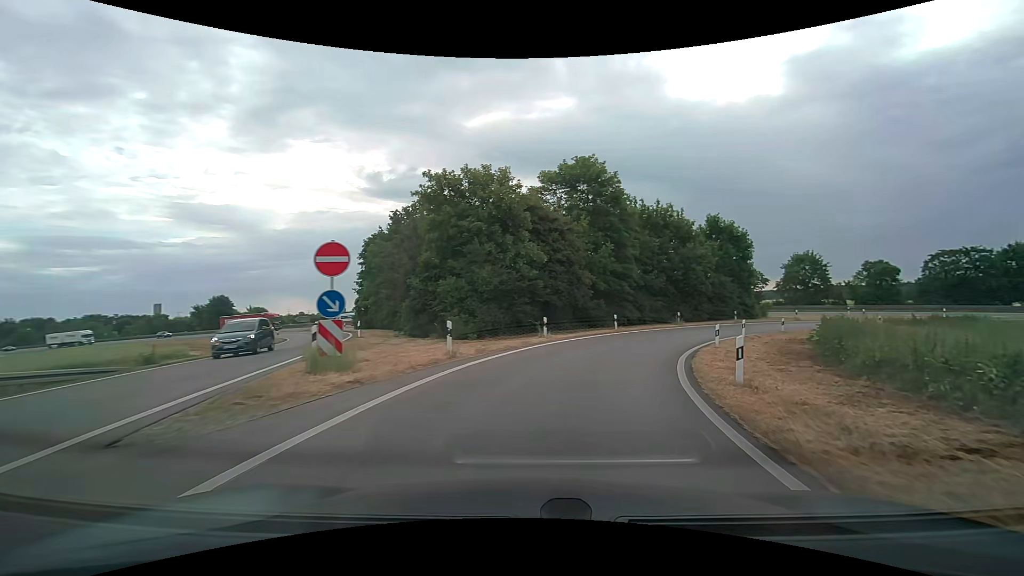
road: trunk_link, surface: asphalt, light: Day
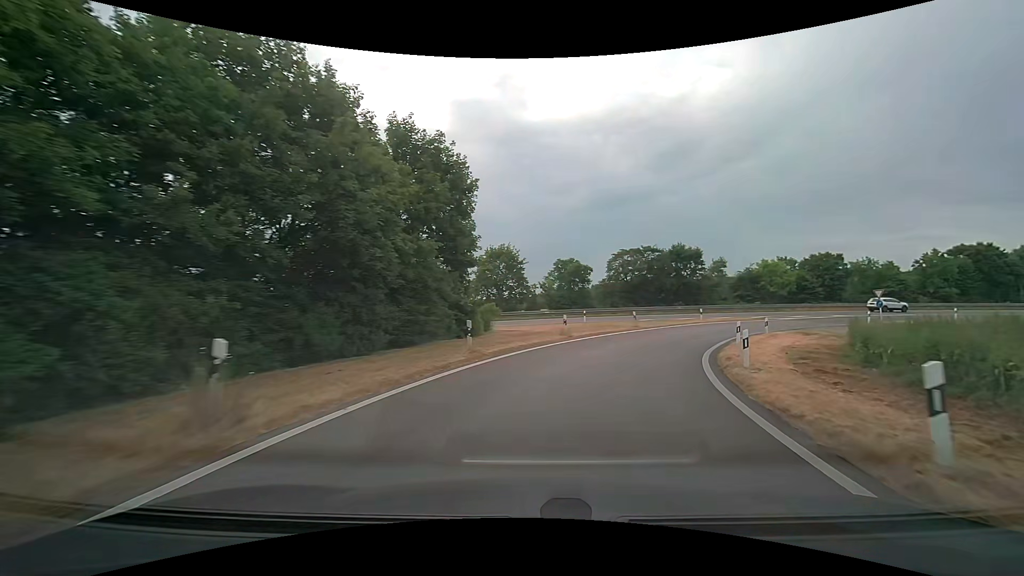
(+9.8, +32.1) m; +35°
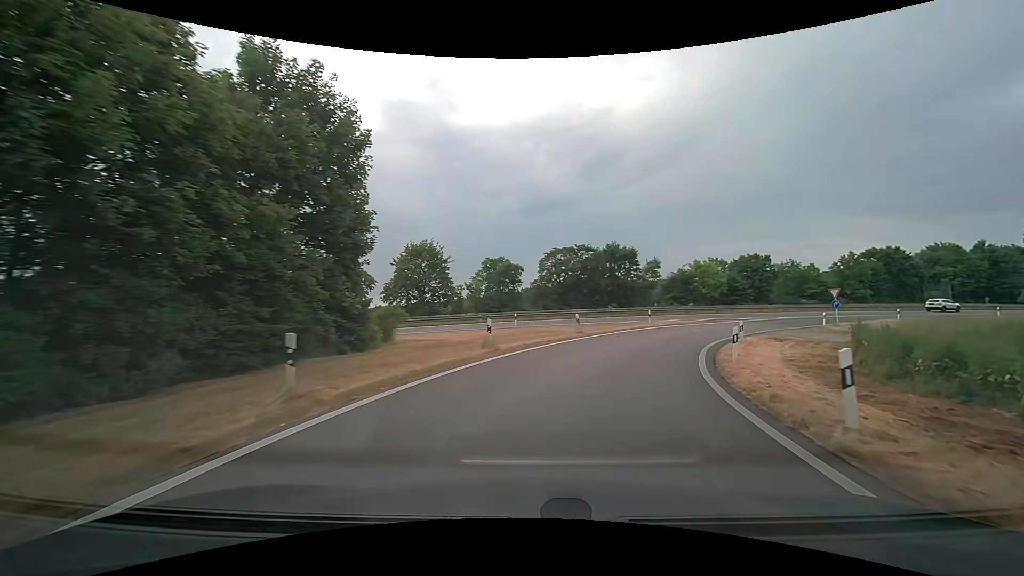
(+0.5, +6.9) m; +8°
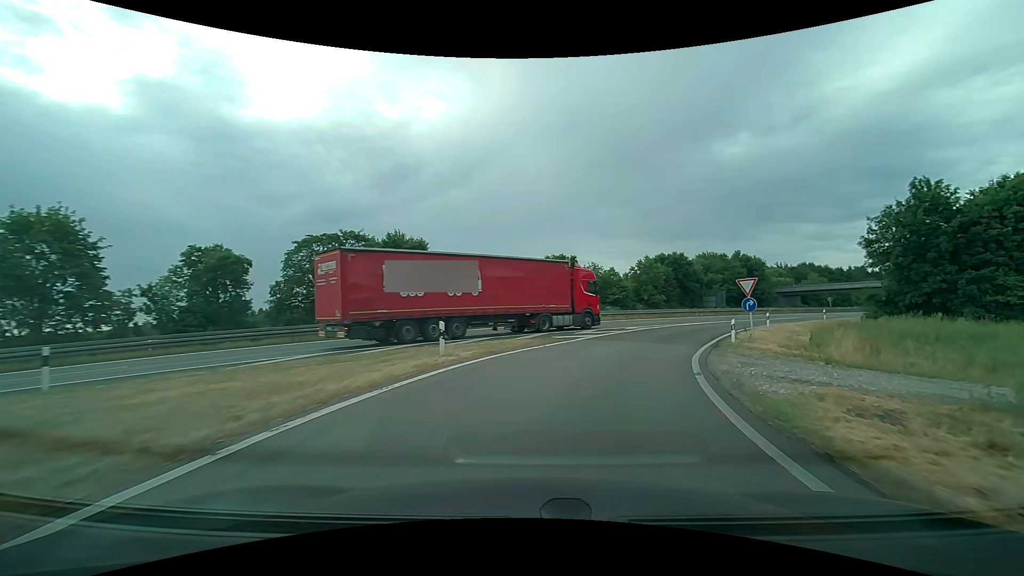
(+4.1, +20.3) m; +23°
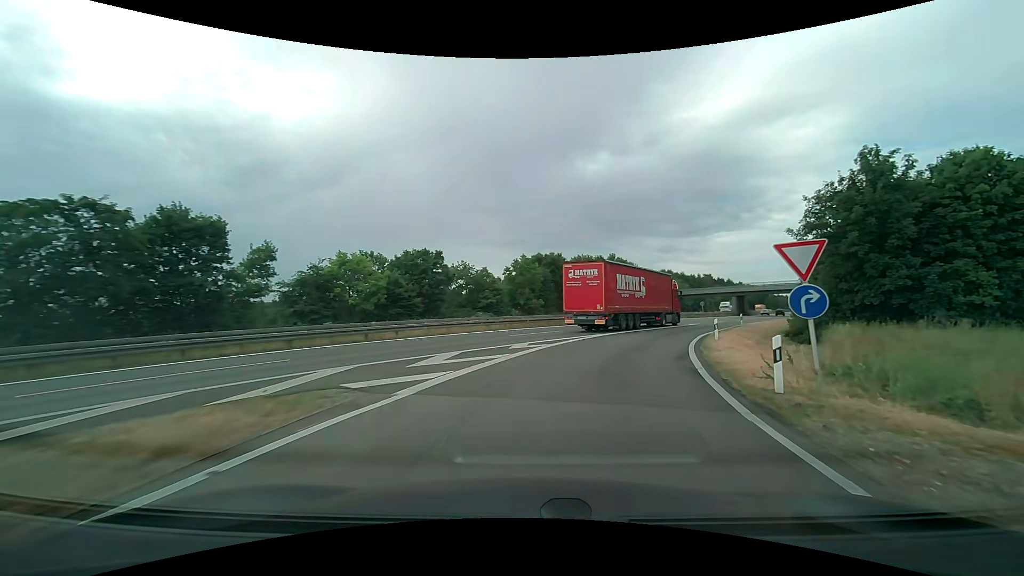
(+1.8, +13.6) m; +14°
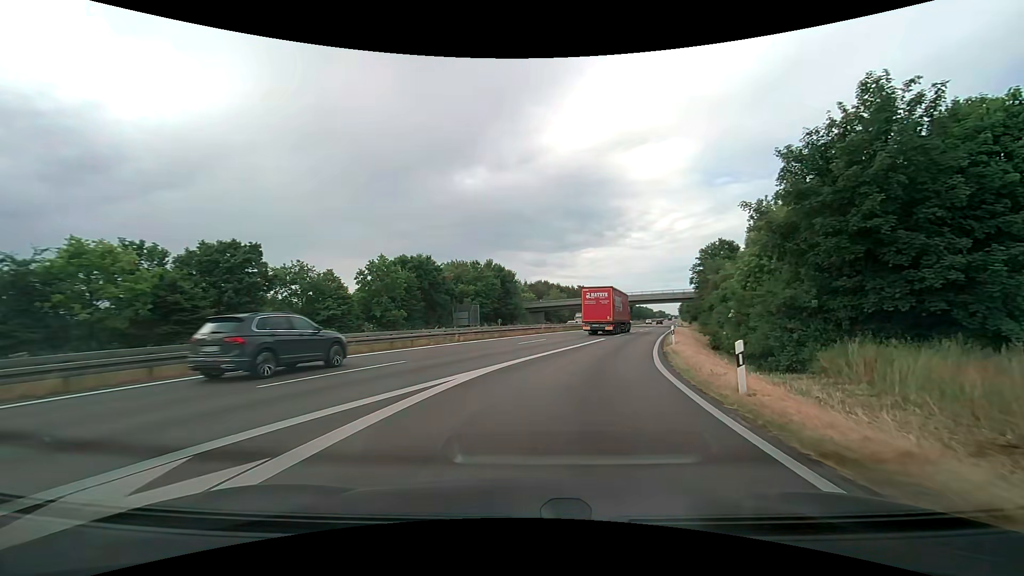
(+2.0, +13.6) m; +15°
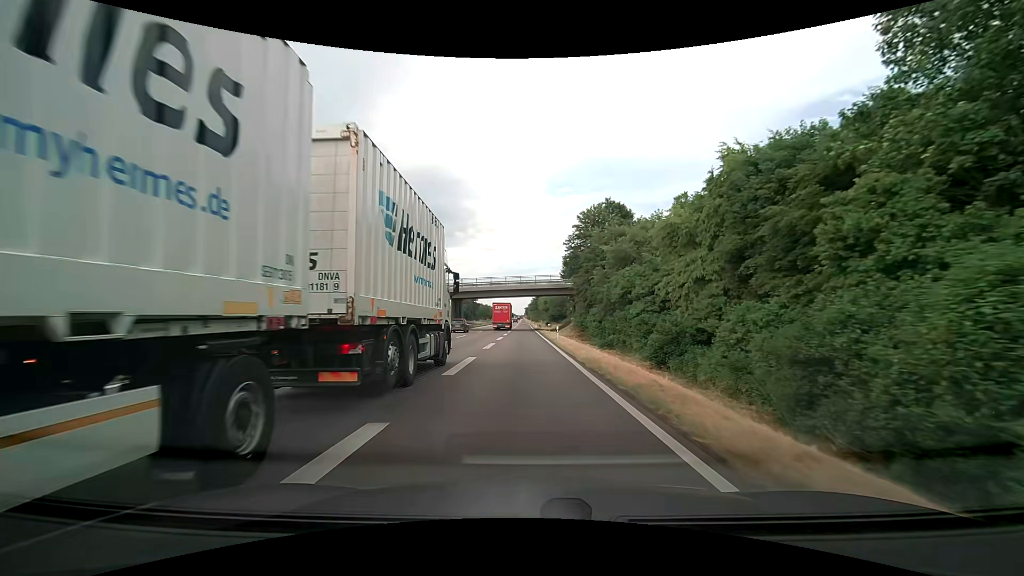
(+8.1, +39.6) m; +17°
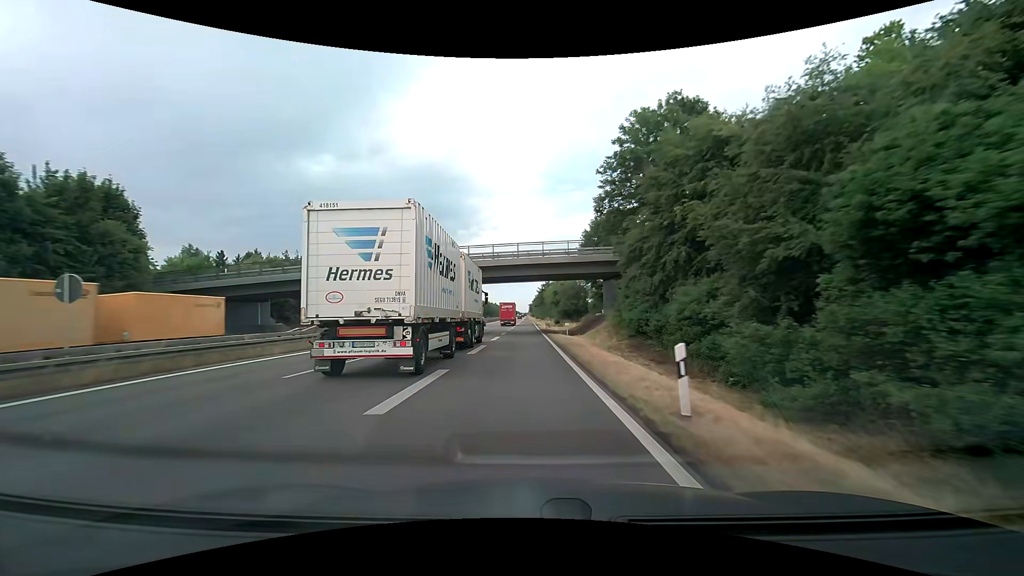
(+0.1, +29.8) m; 0°
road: trunk
(0, +10) (0, +20) (0, +30) (0, +40) (0, +50) (-1, +60) (-1, +70) (-1, +80) (-1, +90) (-1, +100) m
